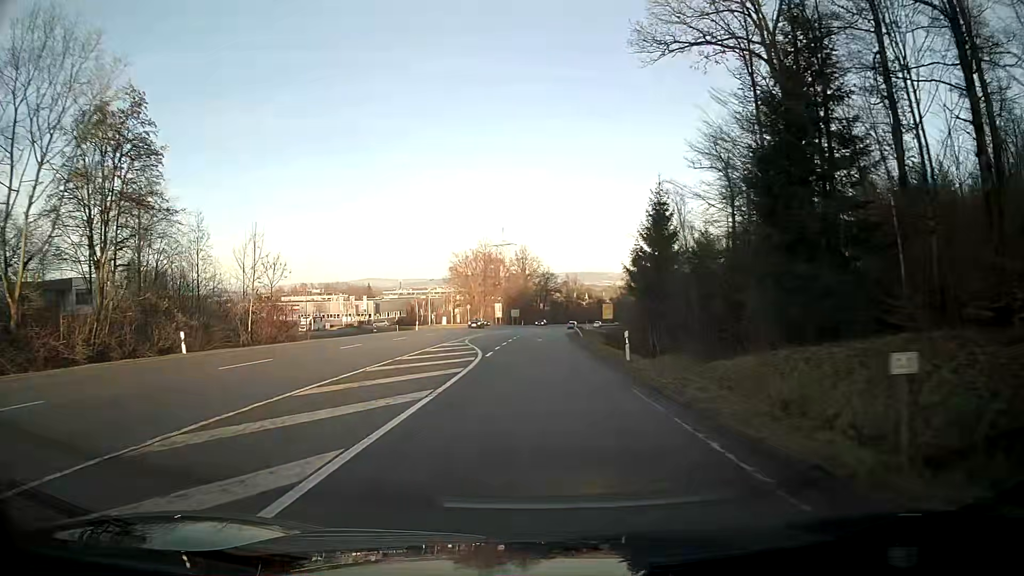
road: secondary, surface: asphalt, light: Day
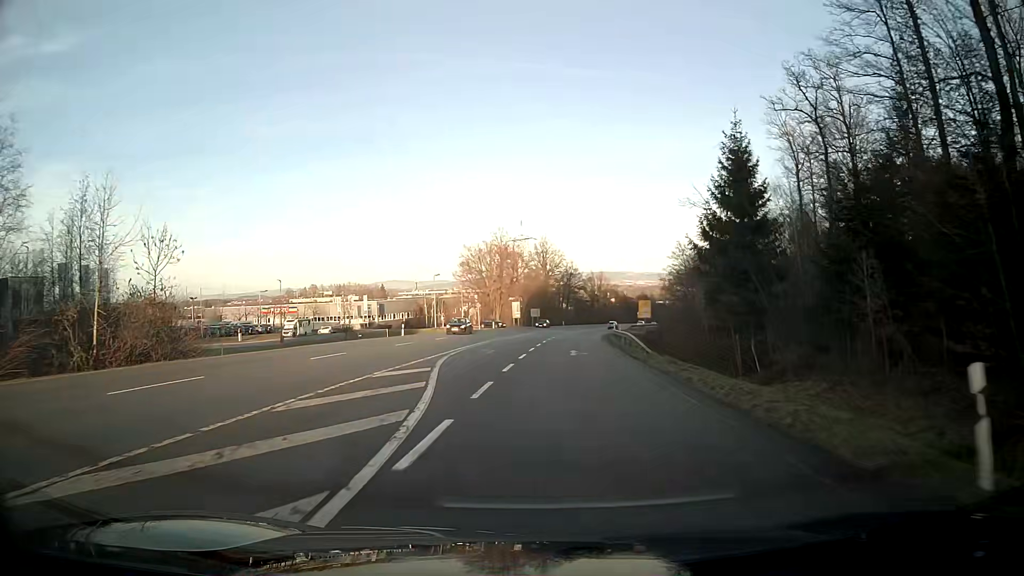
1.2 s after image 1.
(-0.3, +18.4) m; -2°
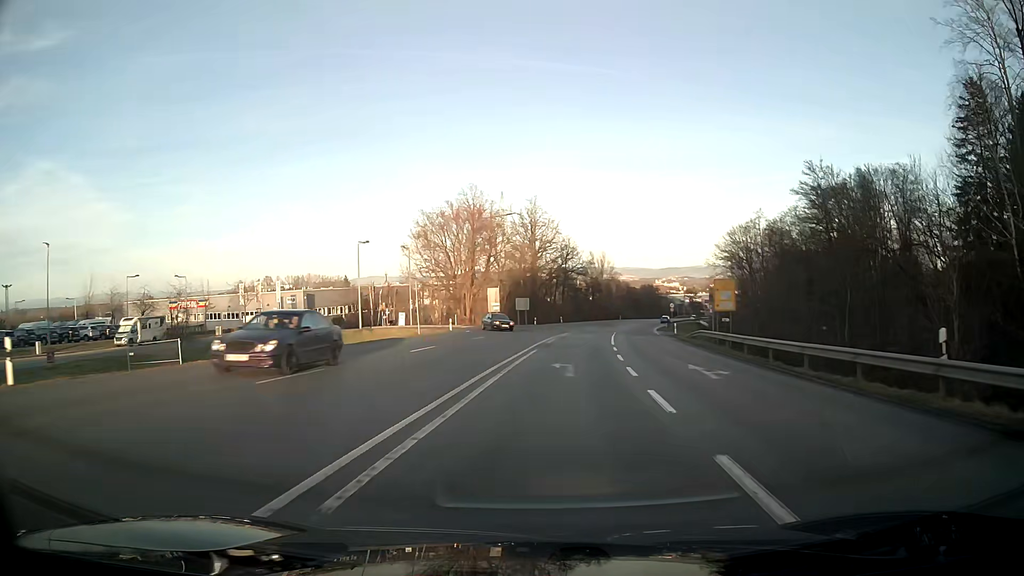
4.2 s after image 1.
(0.0, +43.7) m; +3°
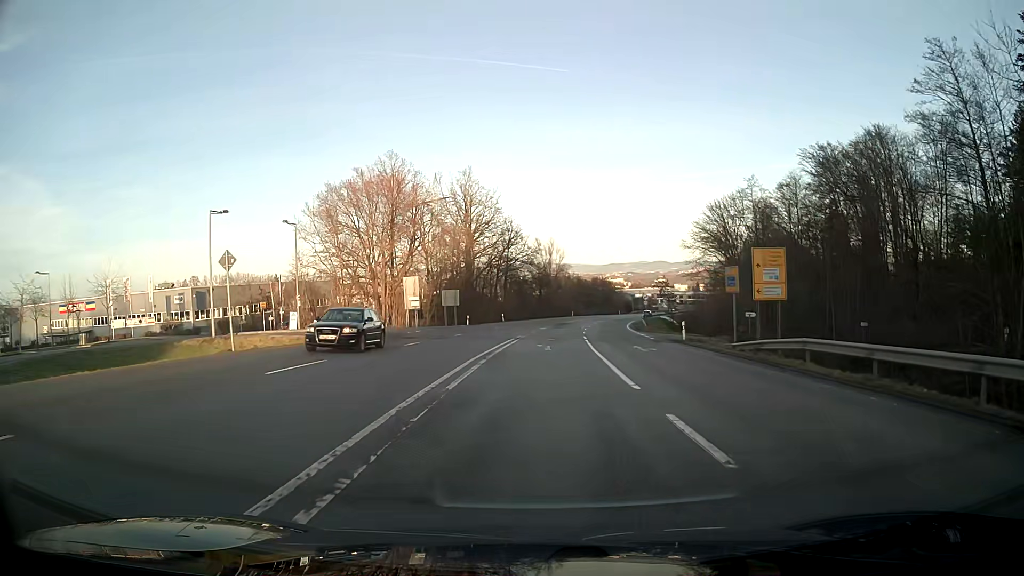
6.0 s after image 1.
(+0.9, +21.6) m; +4°
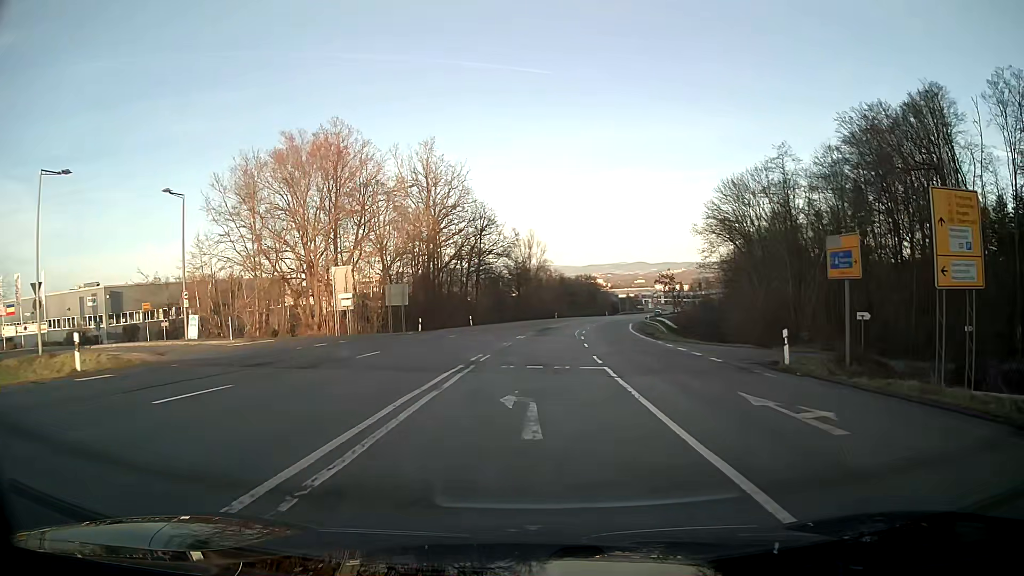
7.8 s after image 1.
(+0.3, +17.2) m; +2°
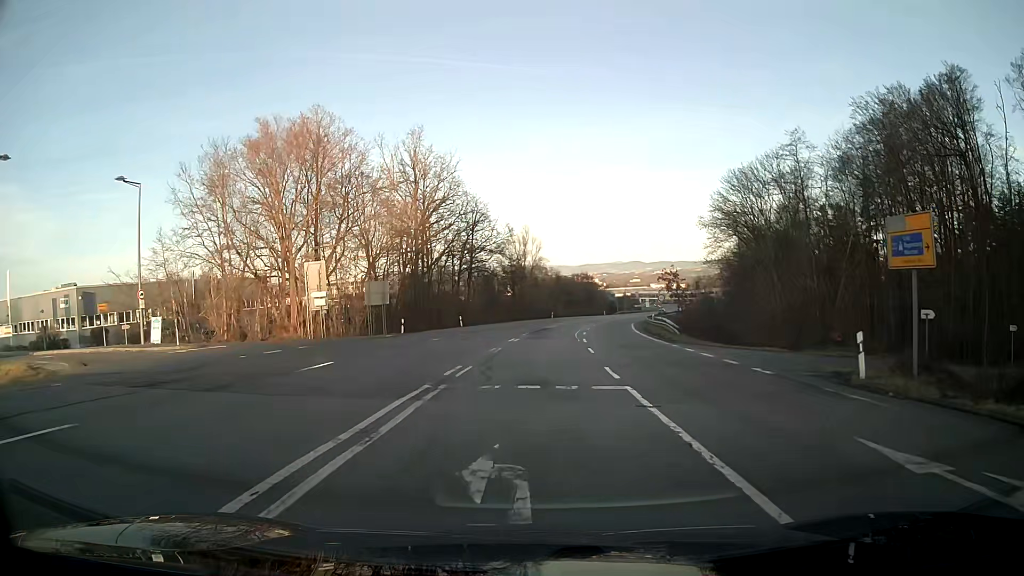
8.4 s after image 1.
(0.0, +4.9) m; 0°
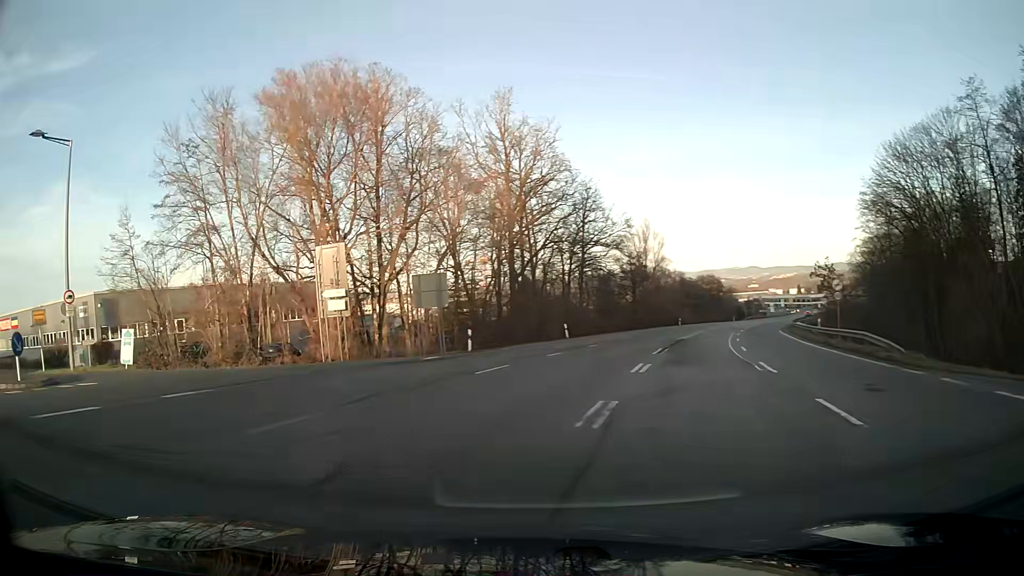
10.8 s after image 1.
(-0.8, +15.1) m; -11°
